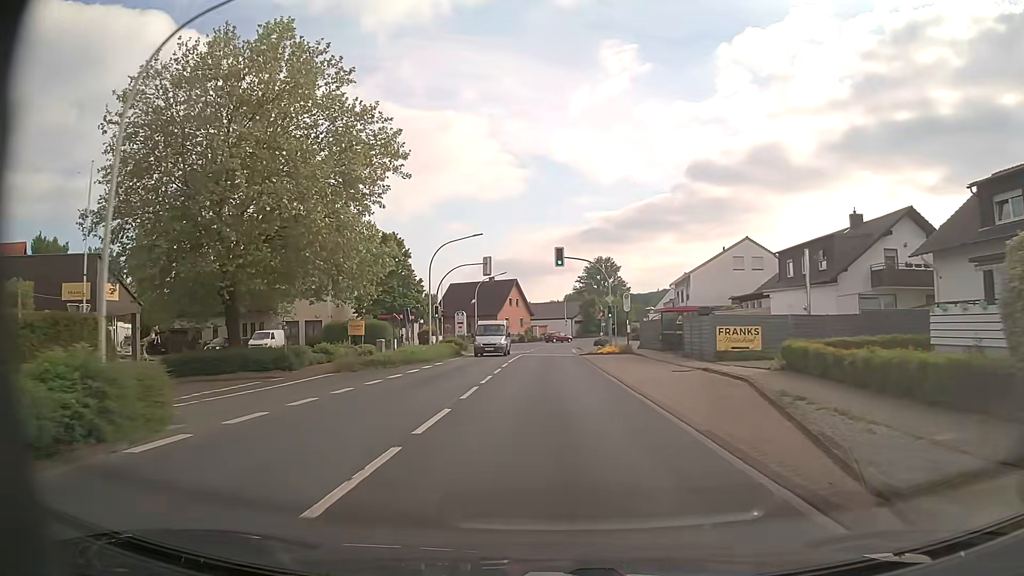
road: primary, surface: asphalt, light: Day
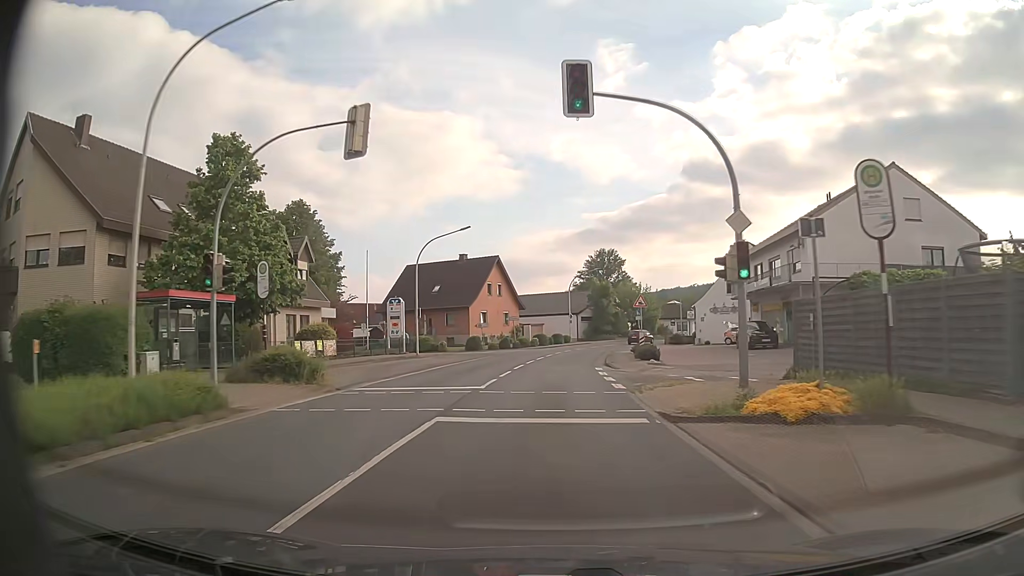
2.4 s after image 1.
(+0.2, +32.5) m; +1°
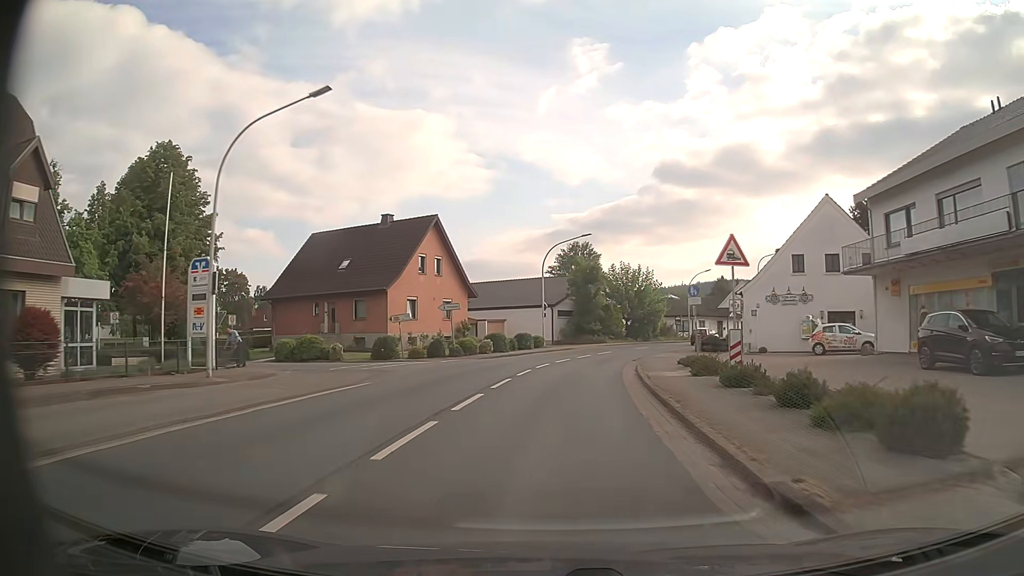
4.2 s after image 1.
(+0.3, +24.3) m; +2°
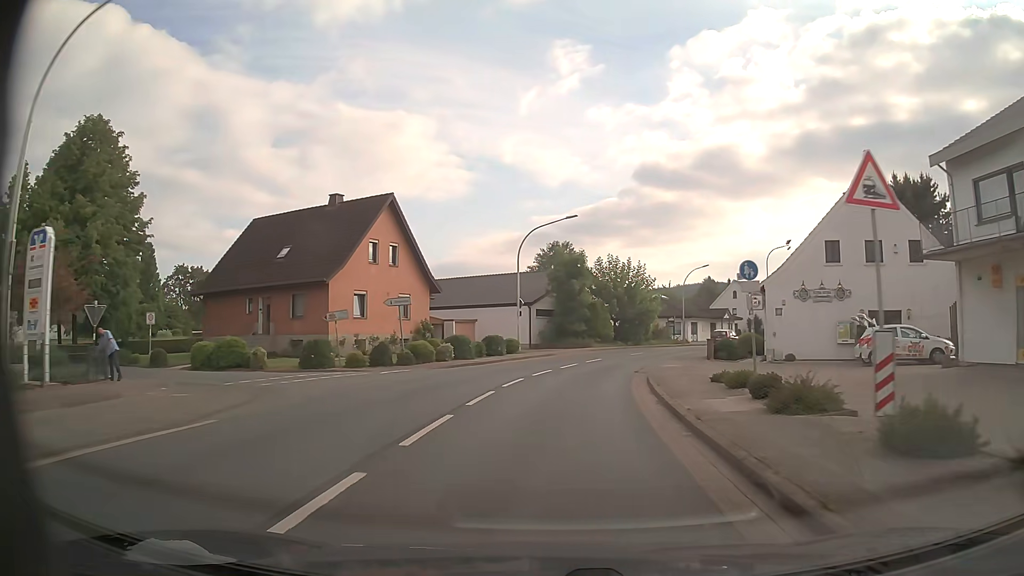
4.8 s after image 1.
(+0.1, +8.1) m; +2°
(0, +10) (+1, +20) (+3, +30) (+6, +39) (+10, +48) (+15, +57) (+21, +65) (+27, +73) (+33, +81) (+38, +90) m
